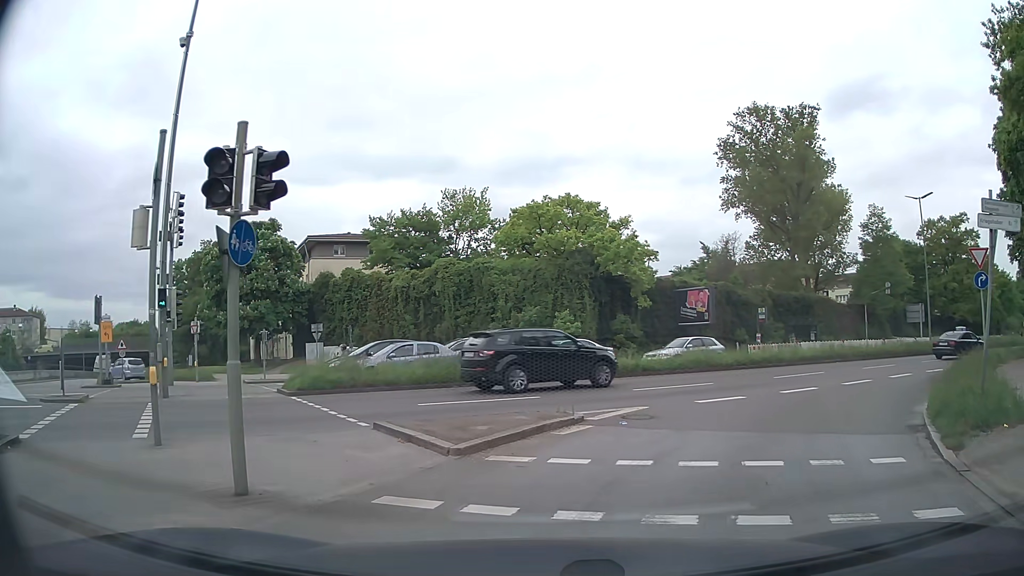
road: trunk_link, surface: asphalt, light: Day
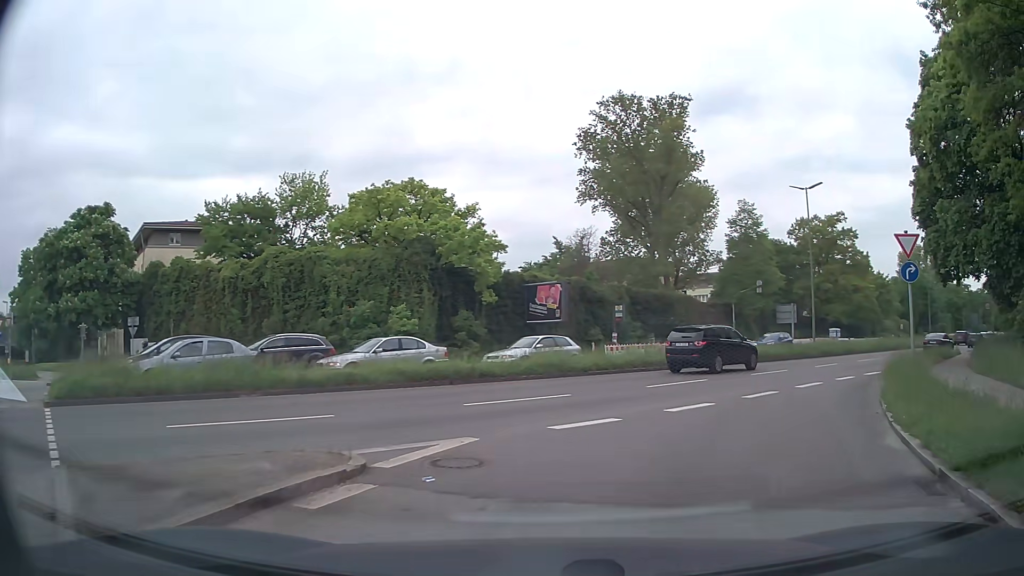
(+0.5, +4.7) m; +11°
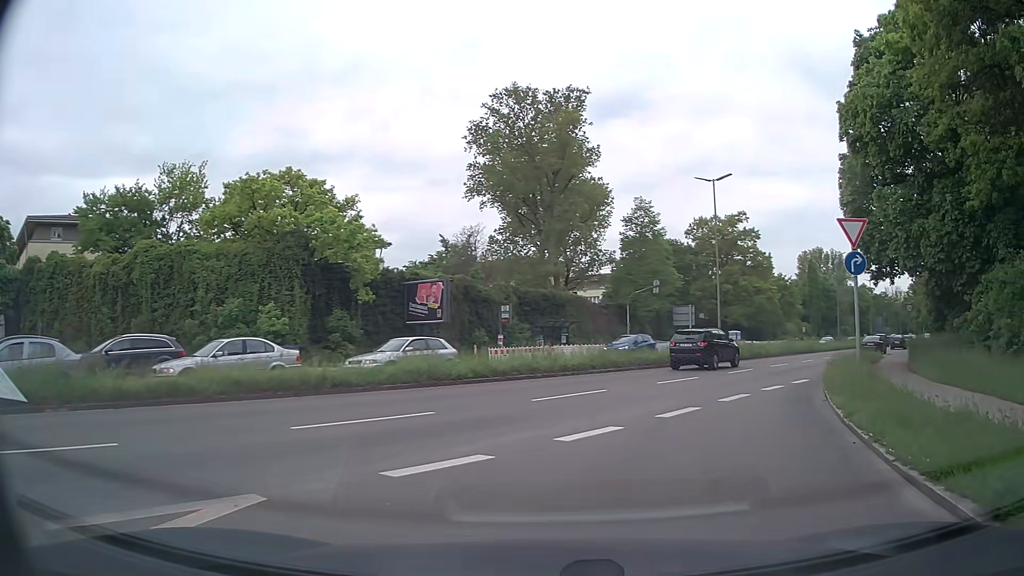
(+0.3, +3.5) m; +9°
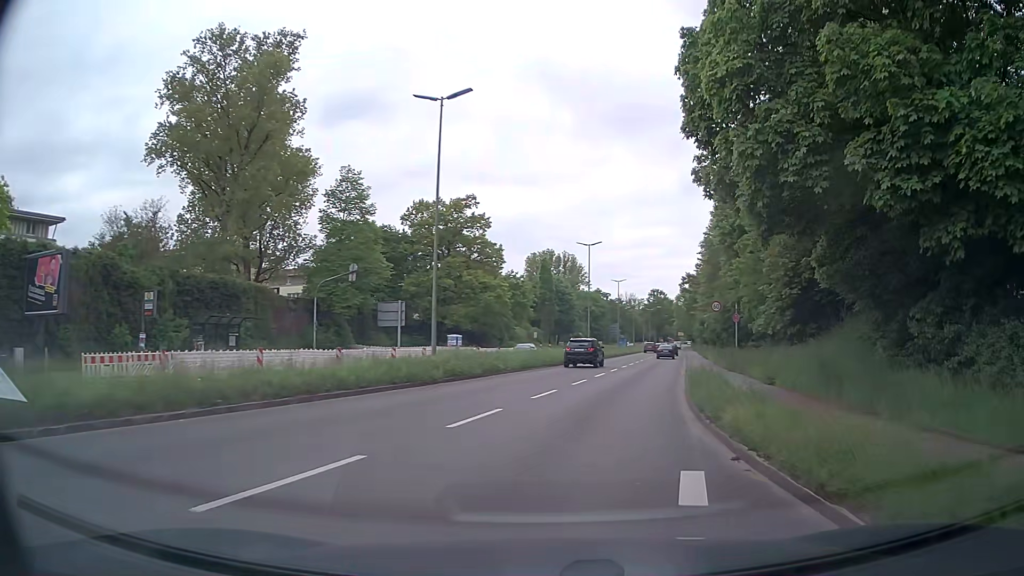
(+3.2, +14.6) m; +24°
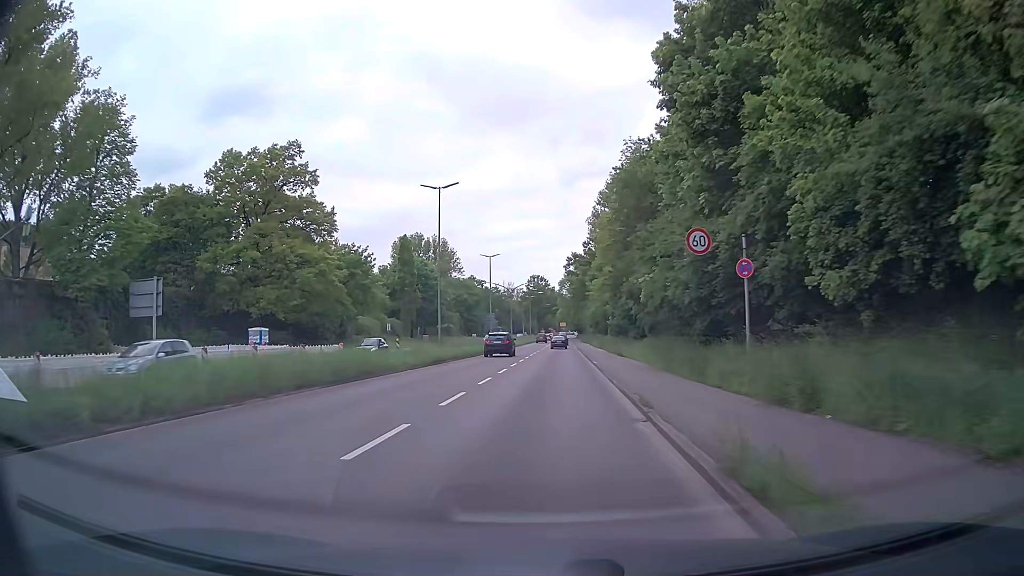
(+3.2, +20.9) m; +12°
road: primary
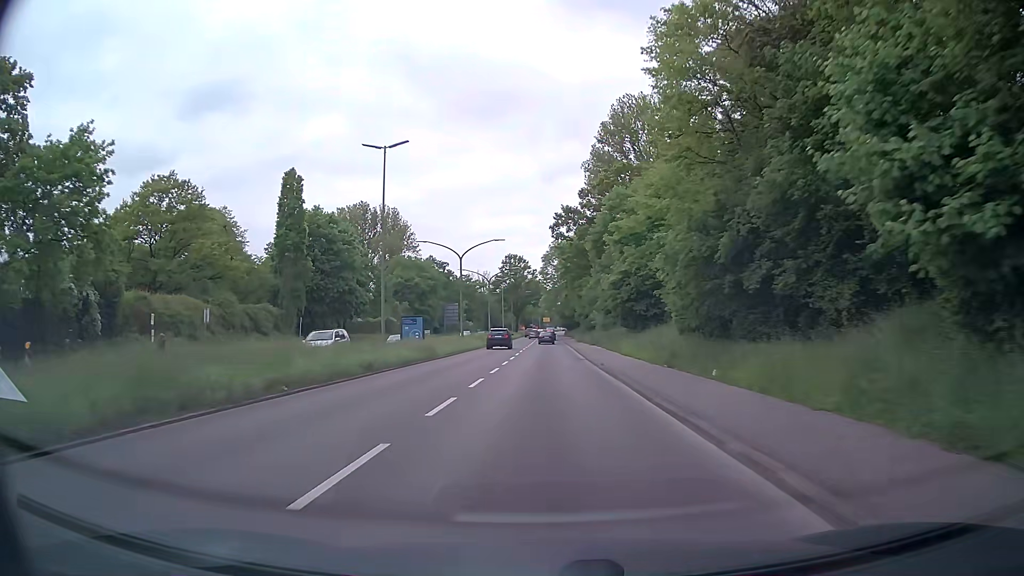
(+0.8, +44.4) m; +1°
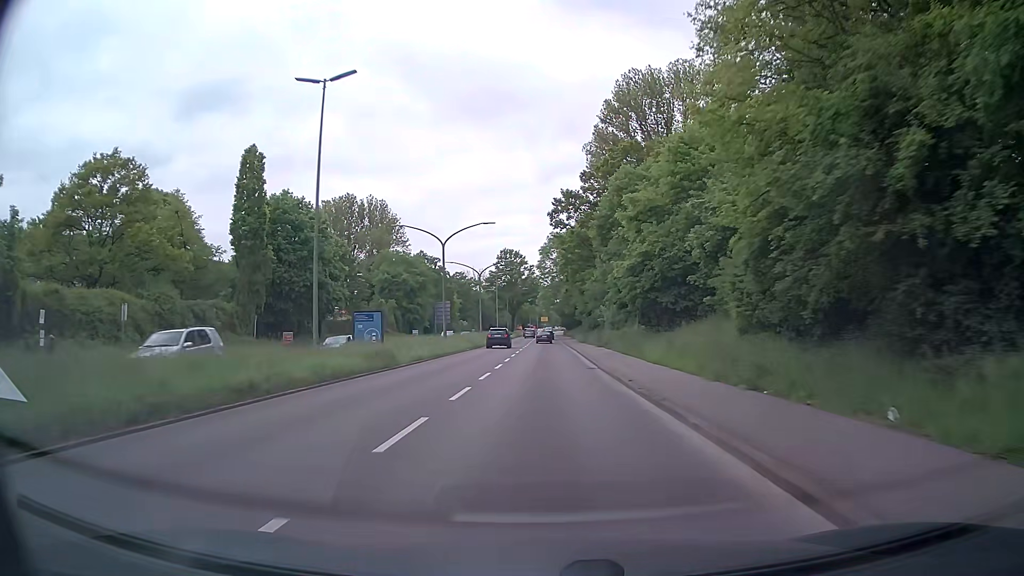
(0.0, +9.4) m; +1°
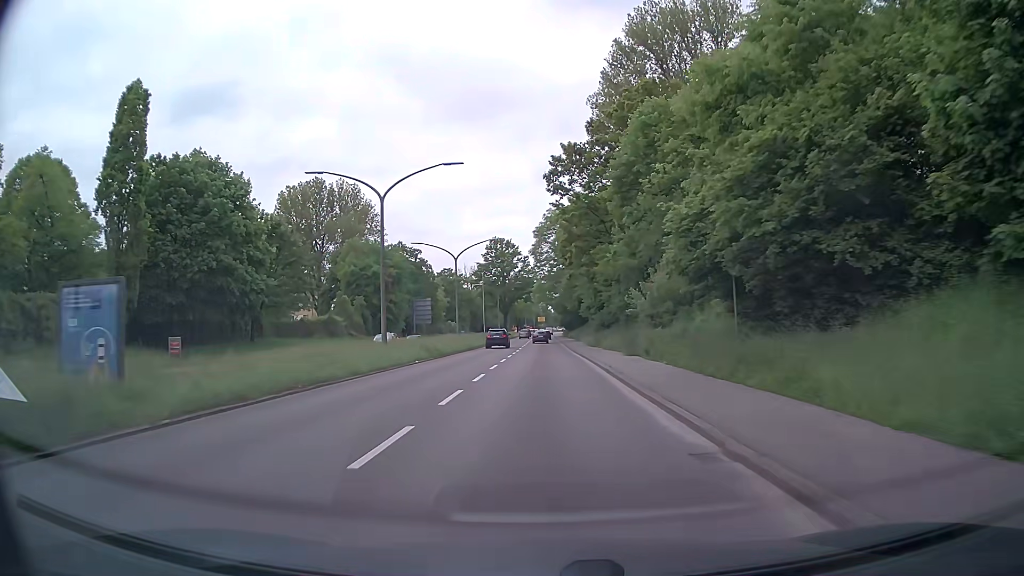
(0.0, +19.0) m; 0°
(0, +10) (0, +20) (0, +30) (0, +40) (0, +50) (0, +60) (0, +70) (0, +80) (0, +90) (0, +100) m
